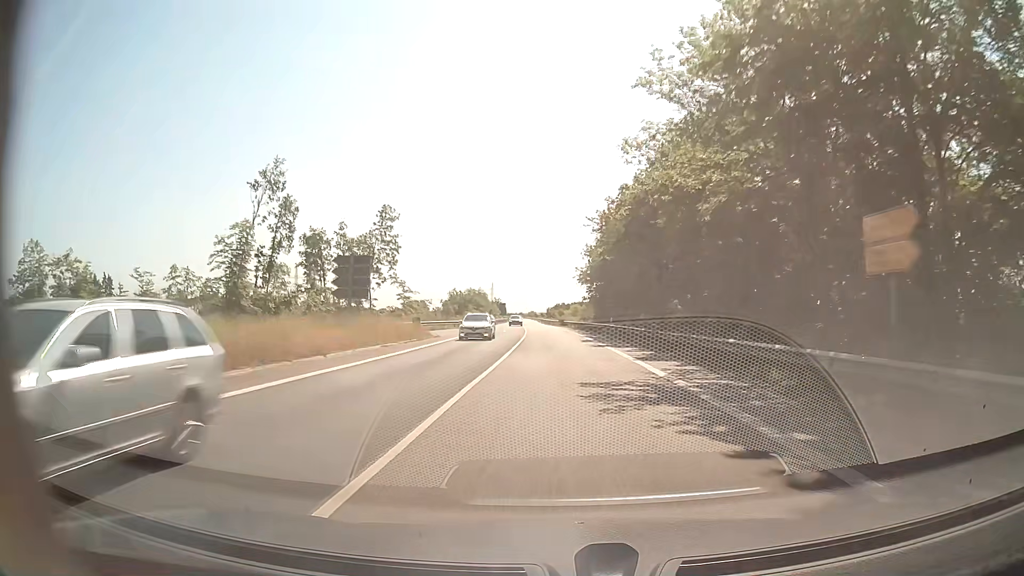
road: secondary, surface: asphalt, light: Day
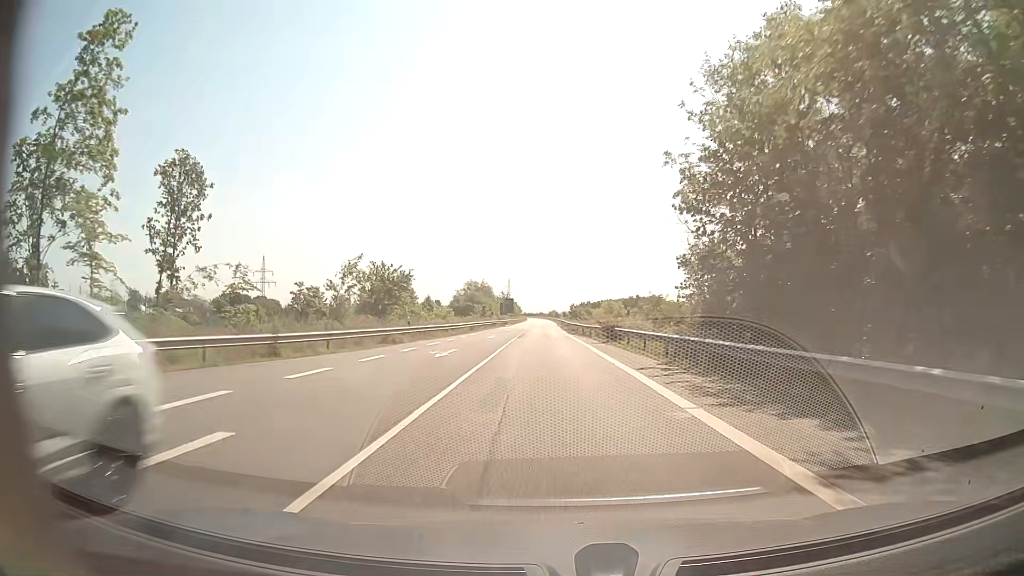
(-0.9, +56.6) m; -2°
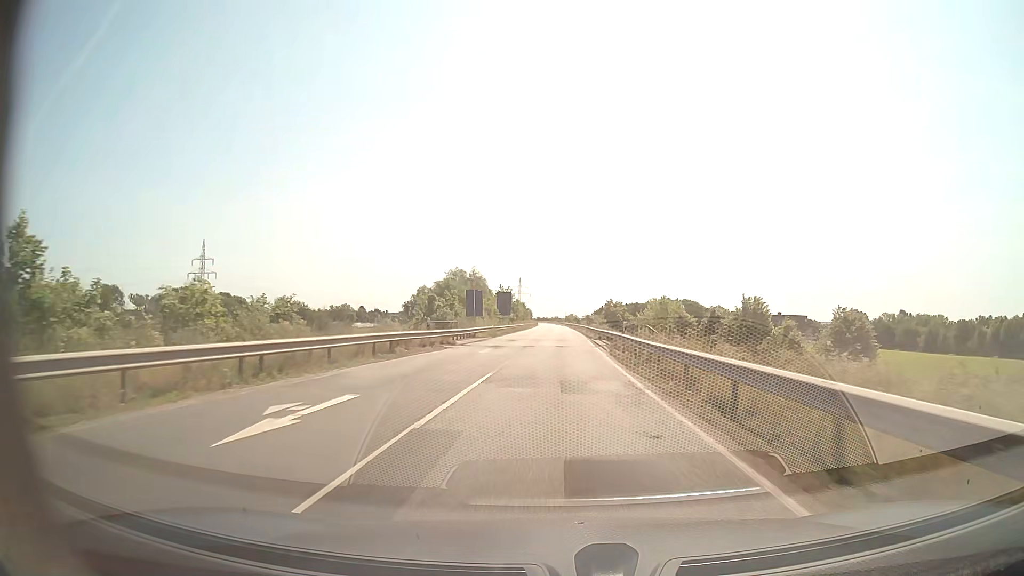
(-1.0, +56.6) m; -2°
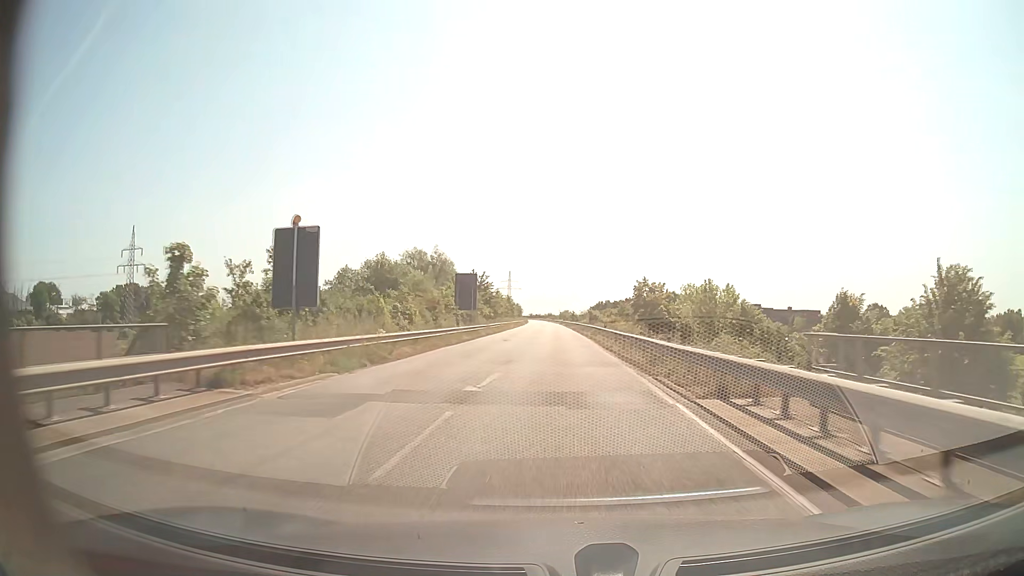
(+0.3, +33.9) m; +1°
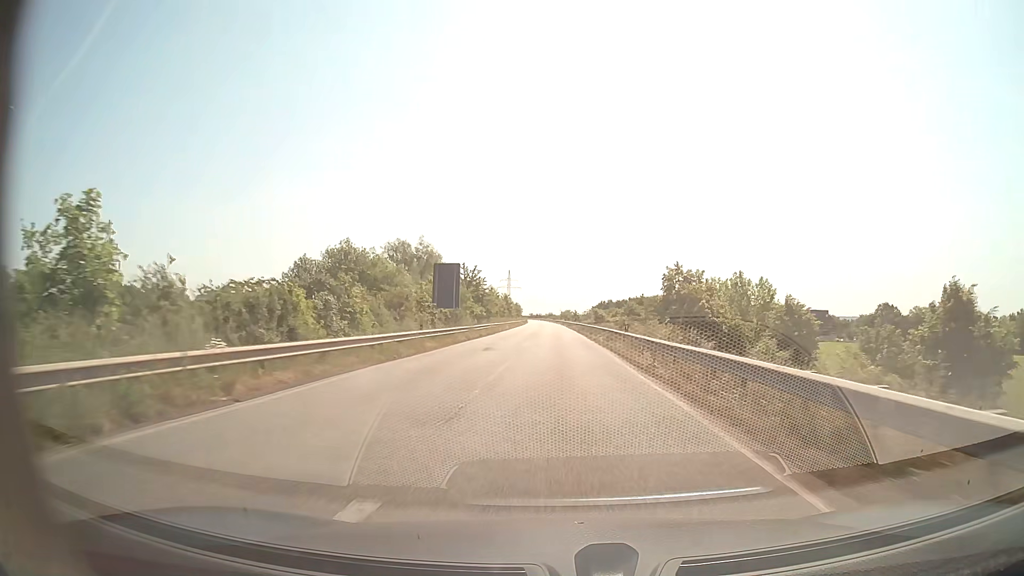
(0.0, +11.3) m; 0°
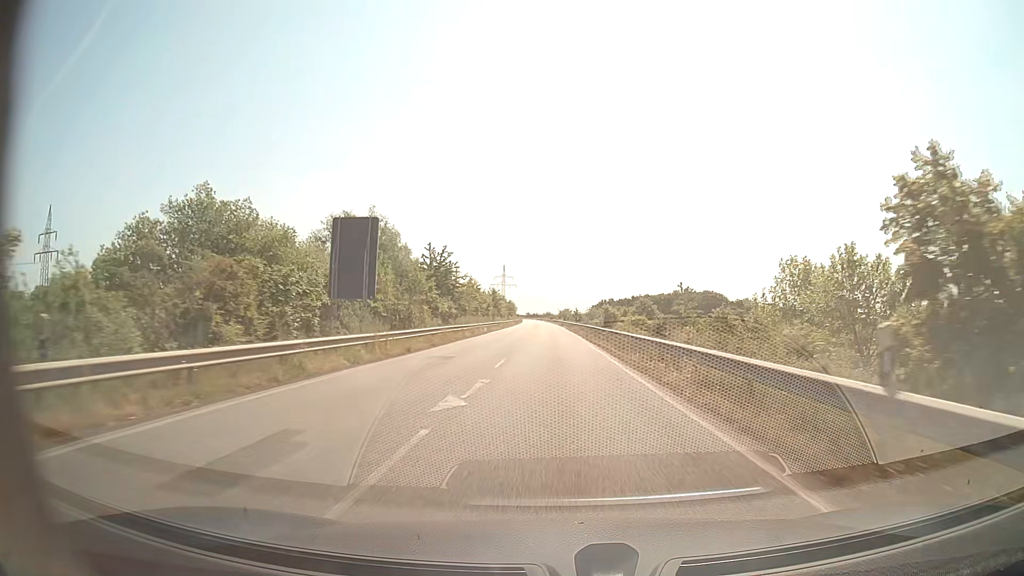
(0.0, +22.6) m; 0°
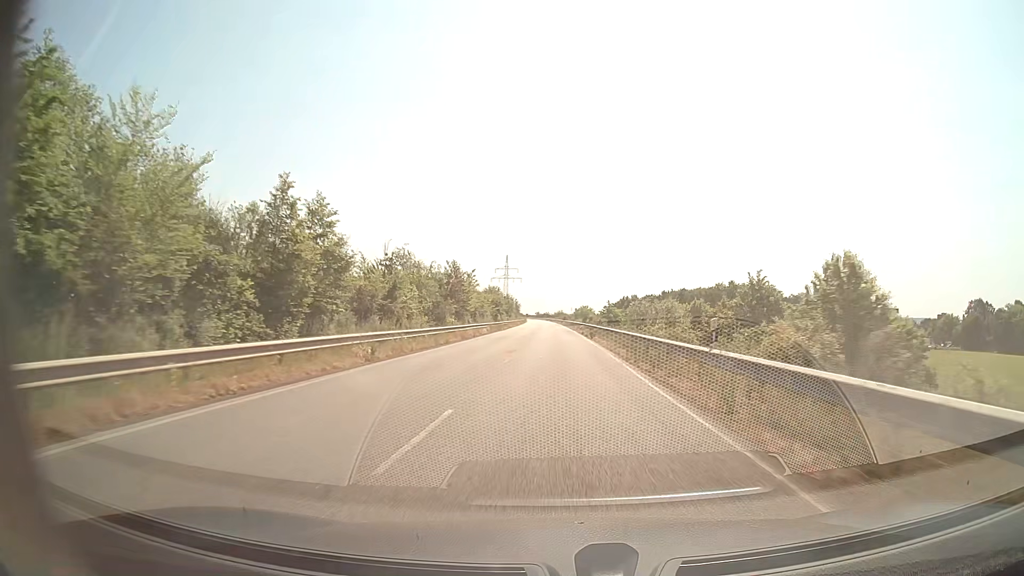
(-0.4, +56.6) m; -1°
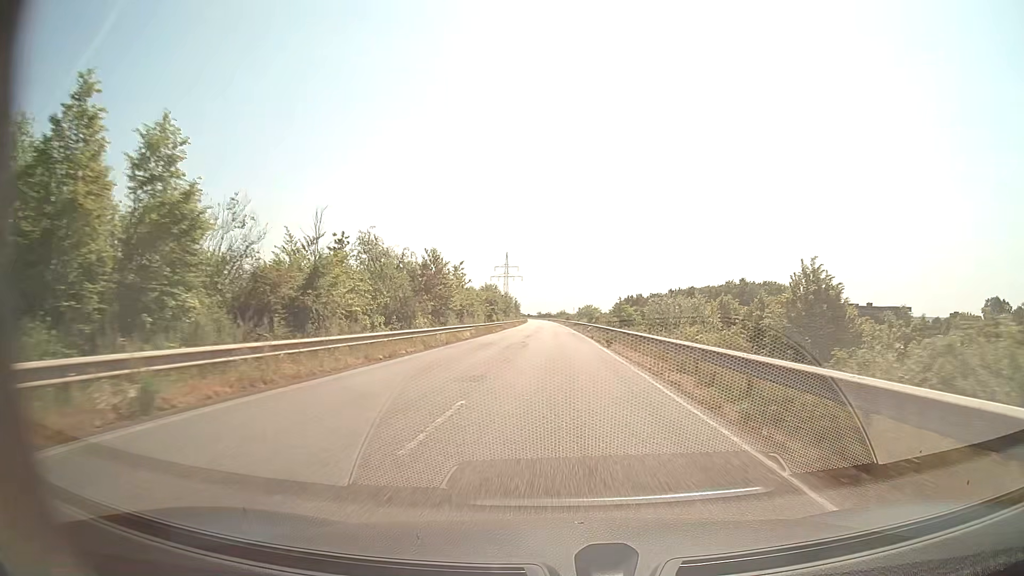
(0.0, +11.3) m; 0°
(0, +10) (0, +20) (0, +30) (0, +40) (0, +50) (0, +60) (-1, +70) (-1, +80) (-1, +90) (-1, +100) m
